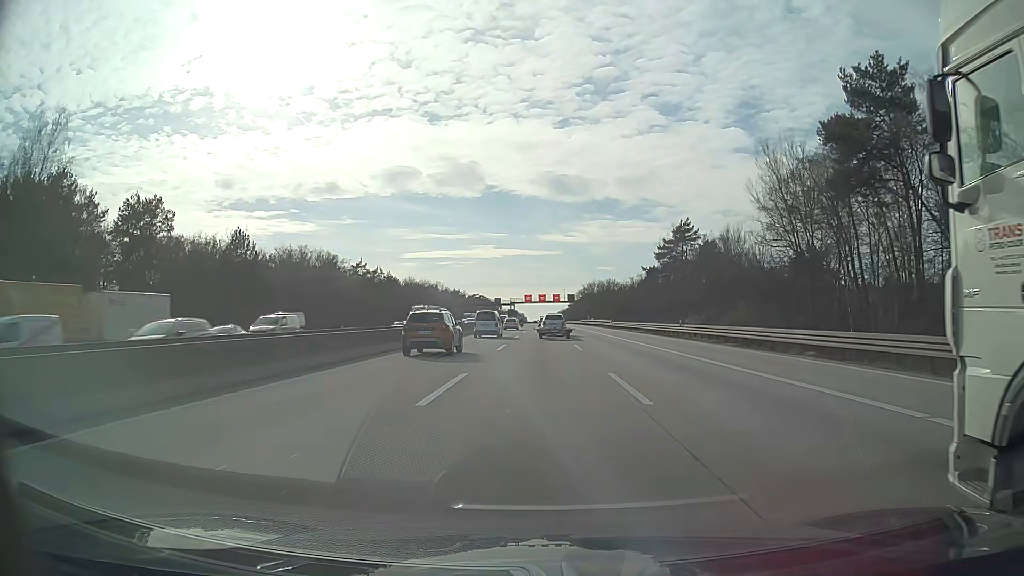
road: motorway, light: Day
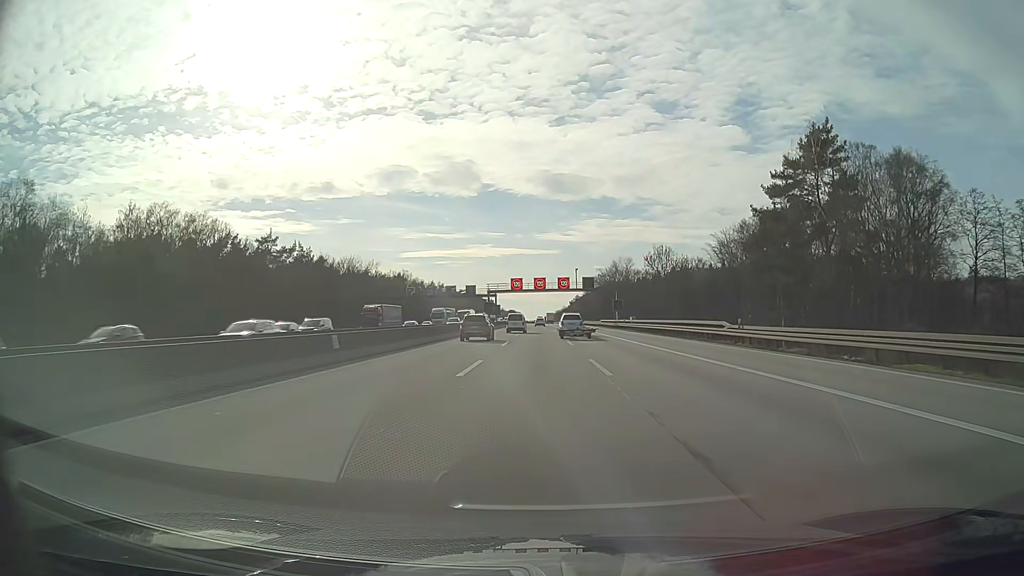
(+0.2, +67.1) m; 0°
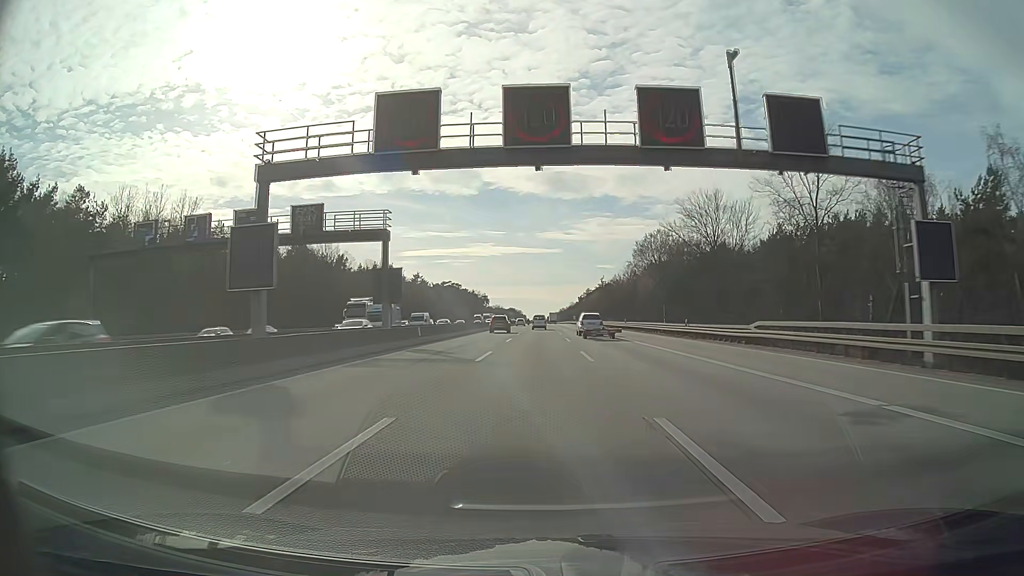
(0.0, +85.1) m; 0°
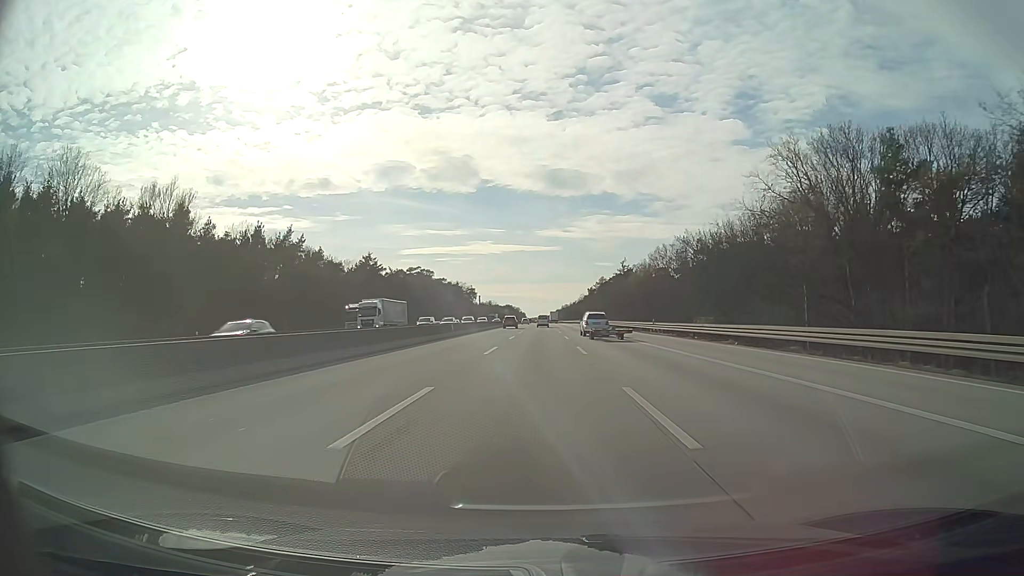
(0.0, +86.4) m; 0°
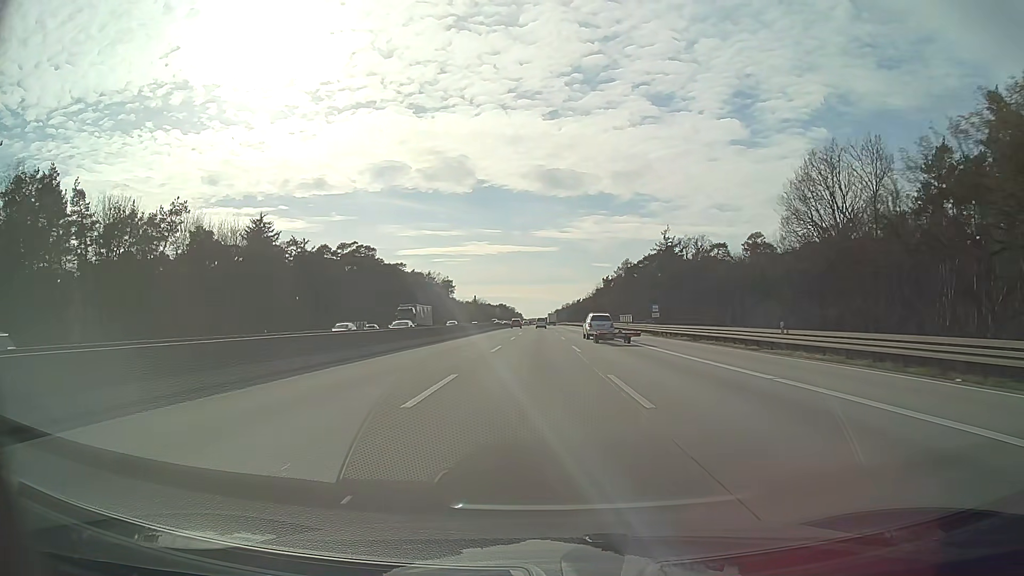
(-0.2, +87.0) m; 0°
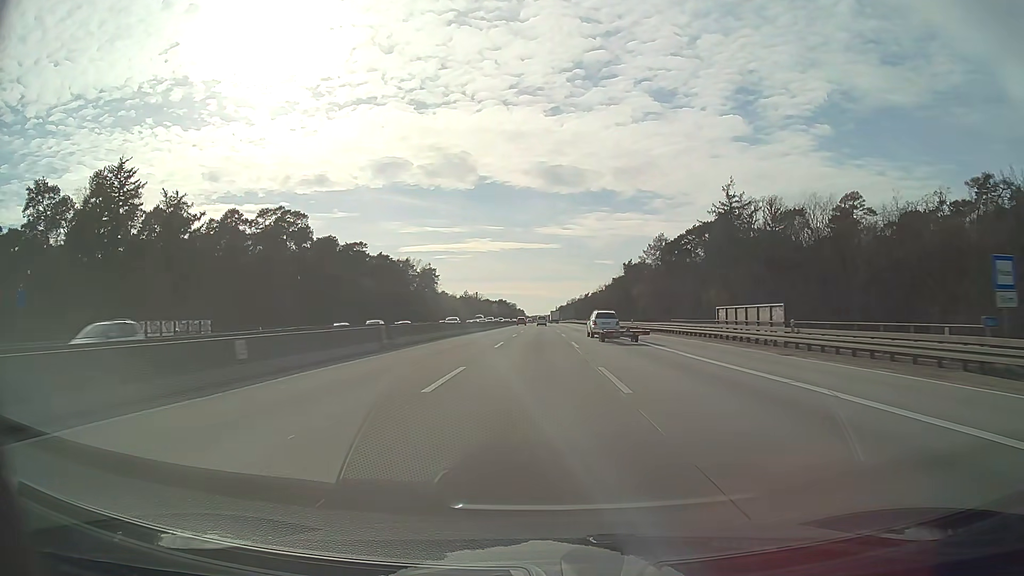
(+0.1, +52.3) m; 0°
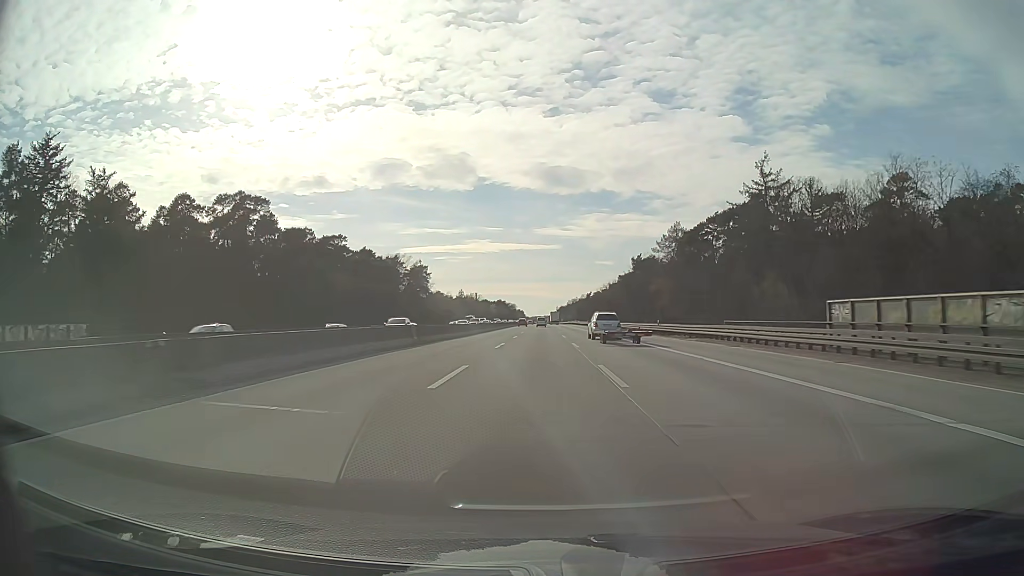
(0.0, +17.4) m; 0°
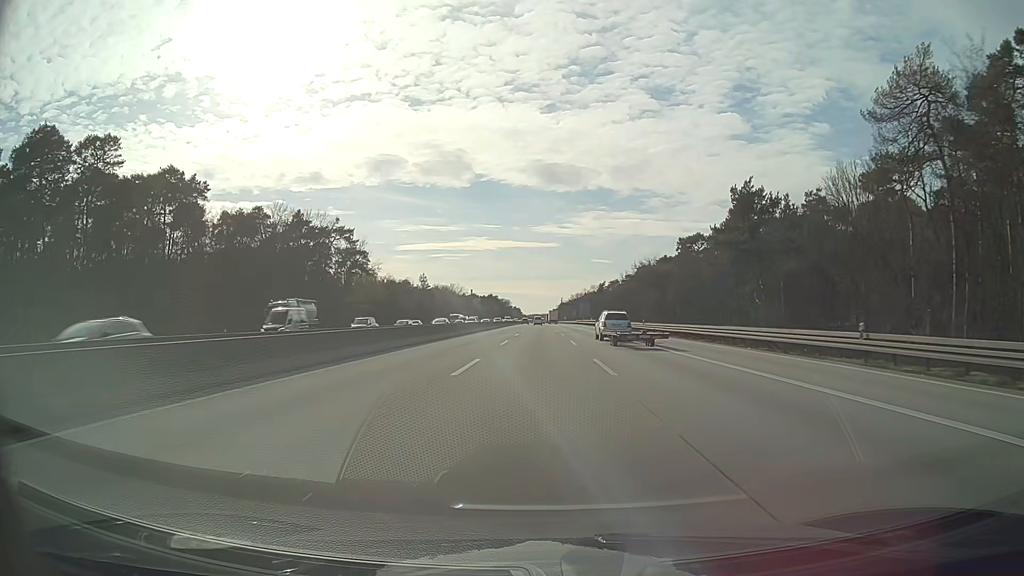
(0.0, +87.2) m; 0°
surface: asphalt
(0, +10) (0, +20) (0, +30) (0, +40) (0, +50) (0, +60) (0, +70) (0, +80) (0, +90) (0, +100) m
